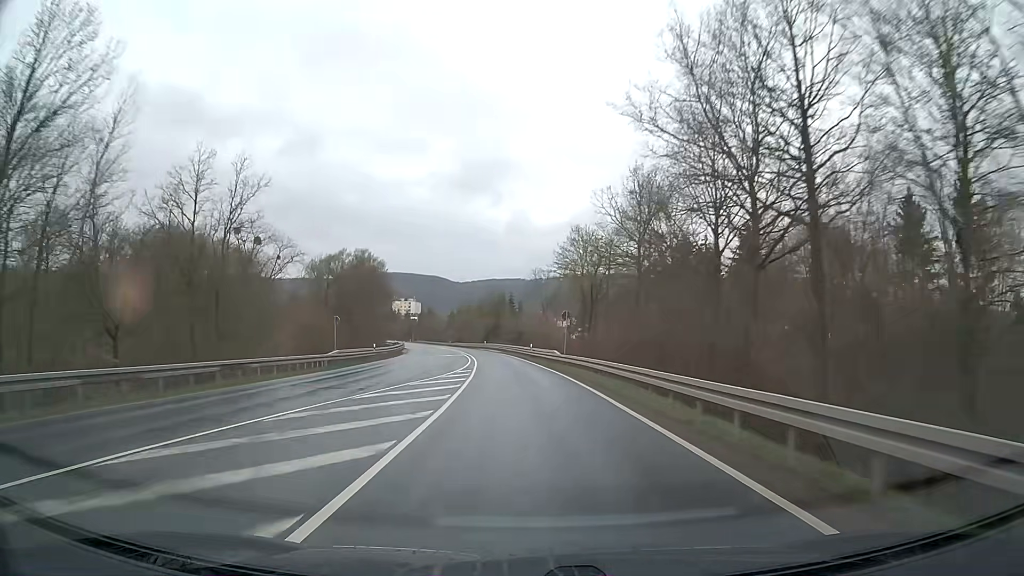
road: primary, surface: asphalt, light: Day
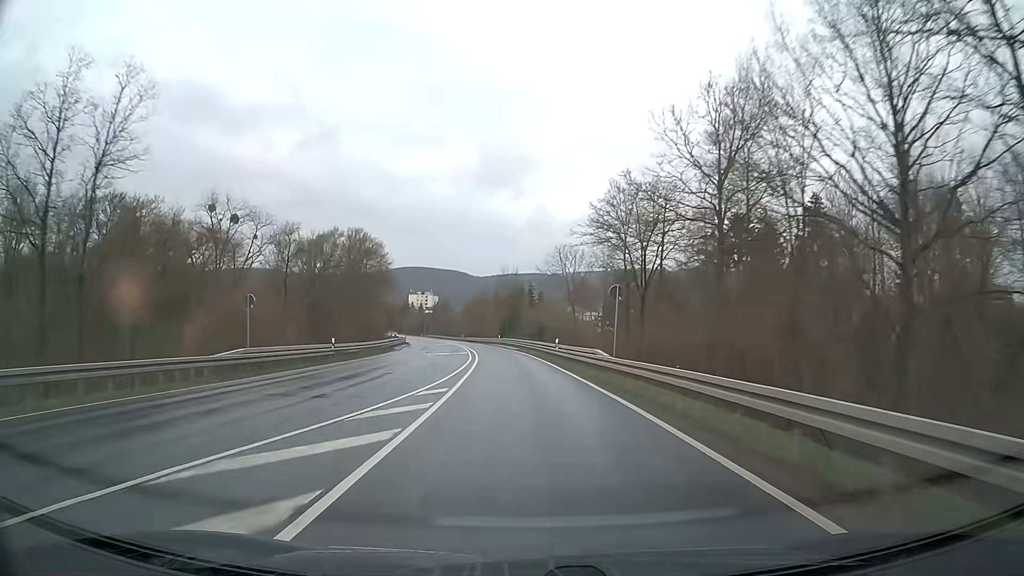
(-0.3, +16.3) m; -2°
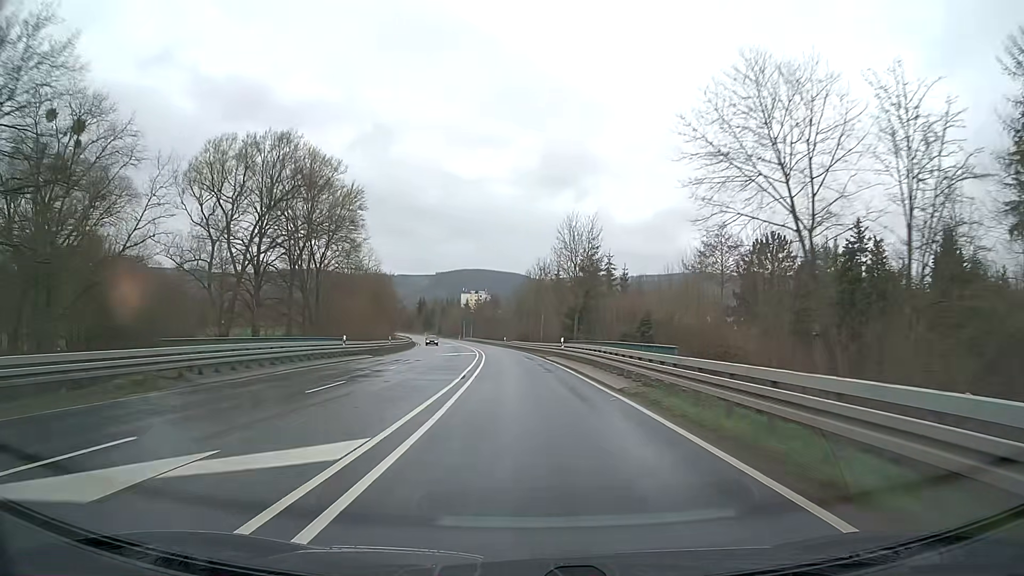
(-2.1, +48.2) m; -5°
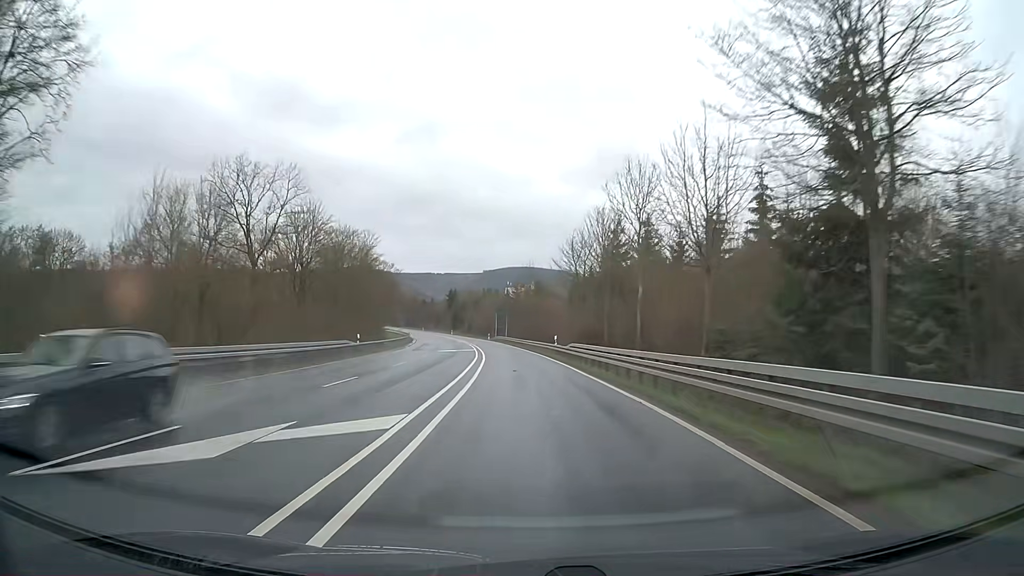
(-1.4, +47.7) m; -4°
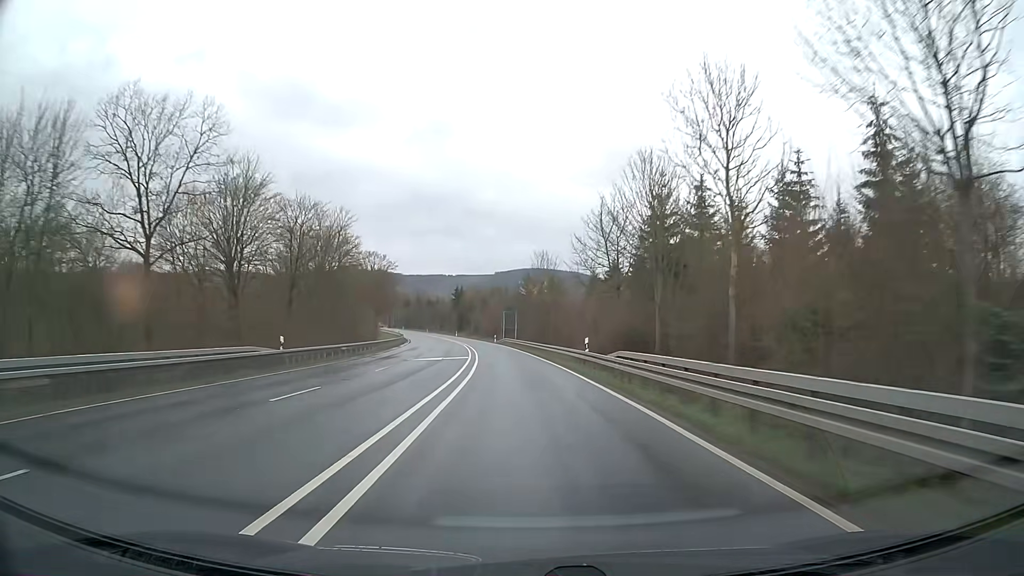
(-0.1, +15.8) m; -1°
(0, +10) (0, +20) (0, +30) (-1, +40) (-2, +50) (-2, +60) (-4, +70) (-5, +80) (-6, +90) (-8, +100) m
